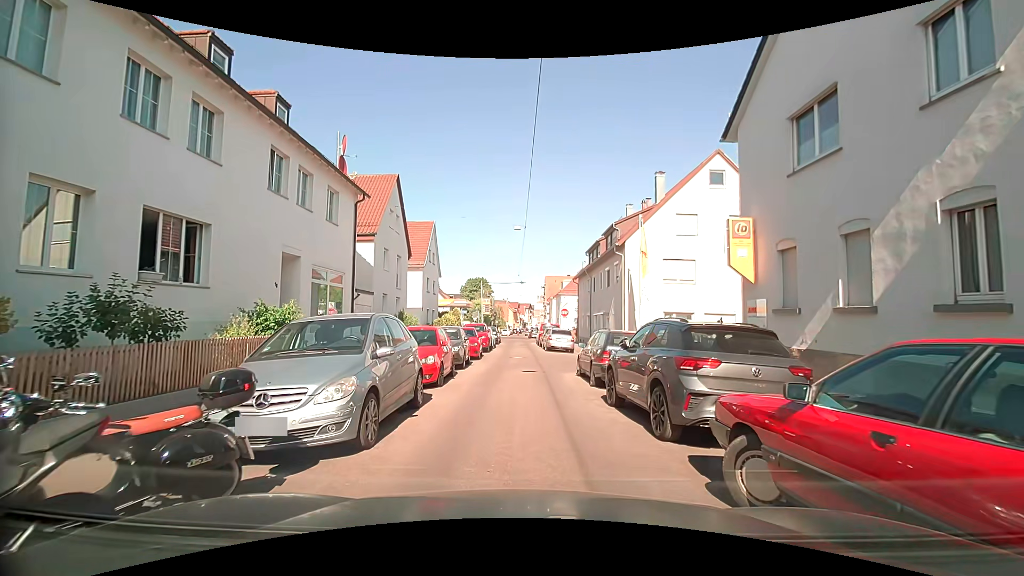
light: Day
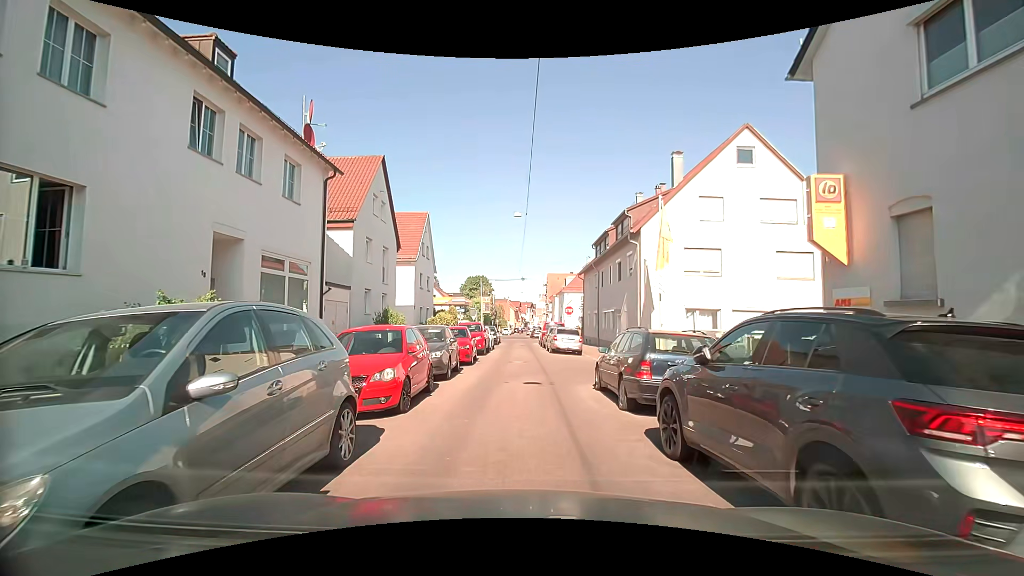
(-0.1, +3.6) m; -1°
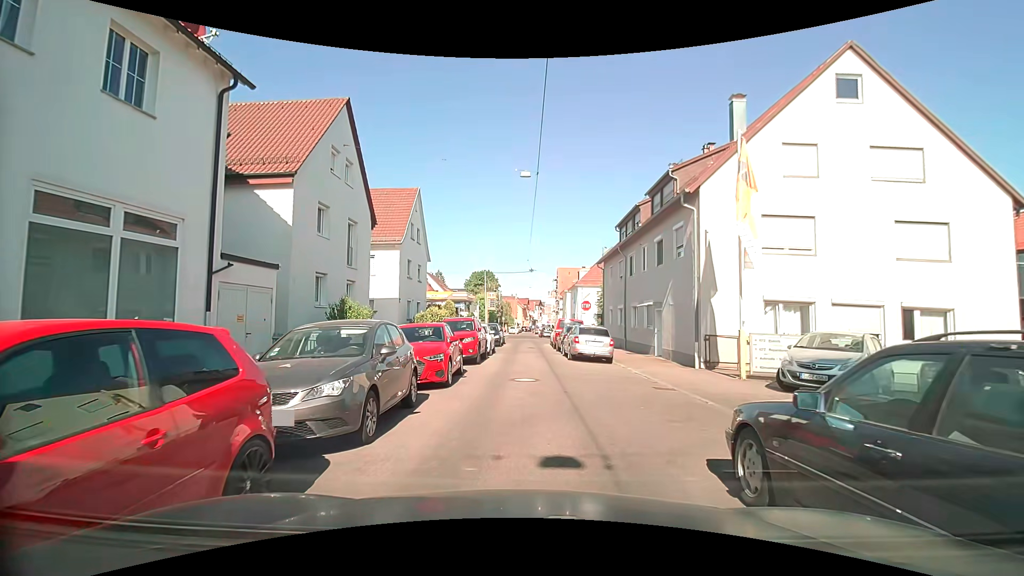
(0.0, +7.2) m; -2°
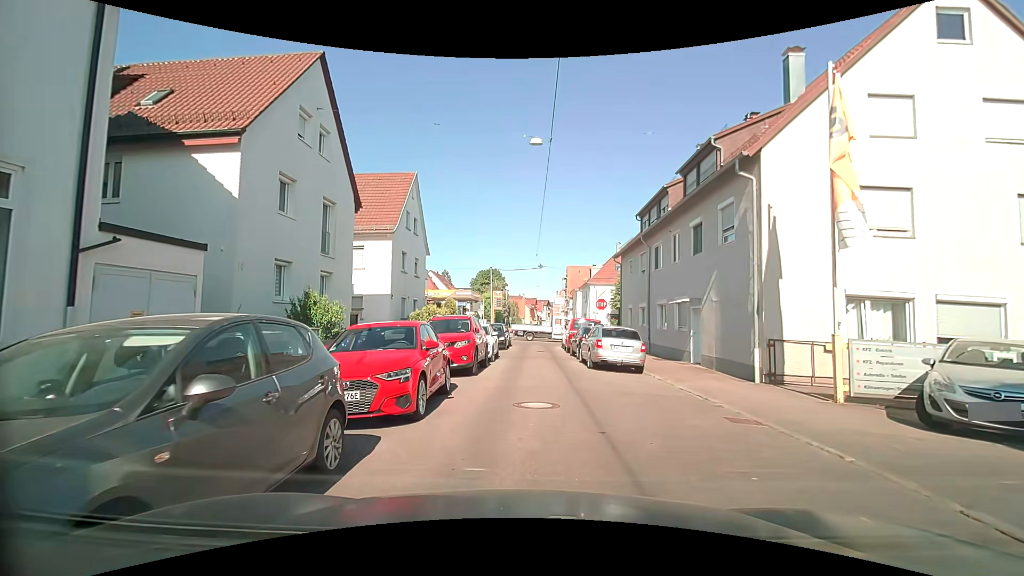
(0.0, +3.9) m; +1°
